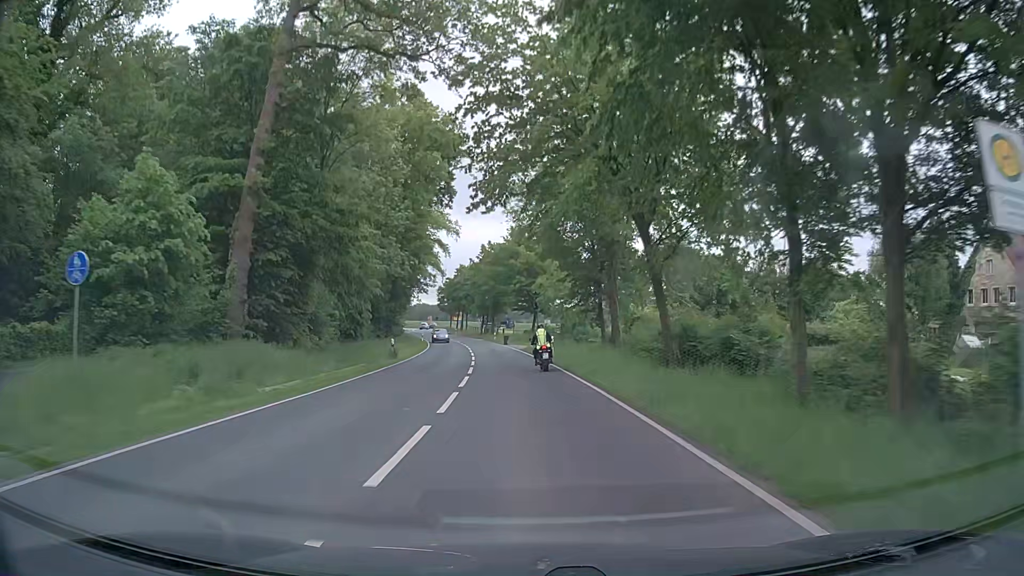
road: secondary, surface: asphalt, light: Day
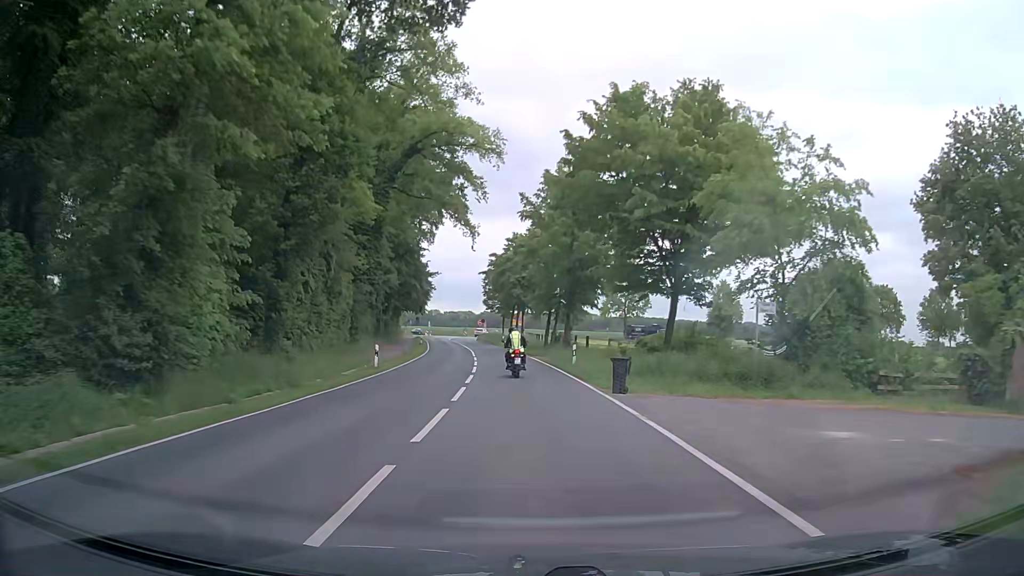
(-2.4, +46.9) m; -6°
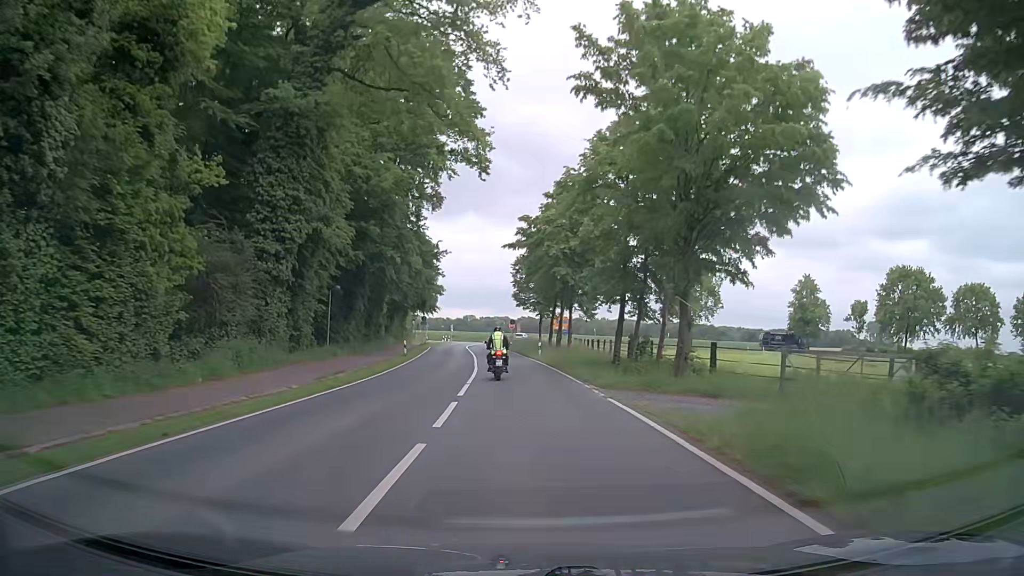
(-0.7, +26.0) m; -3°
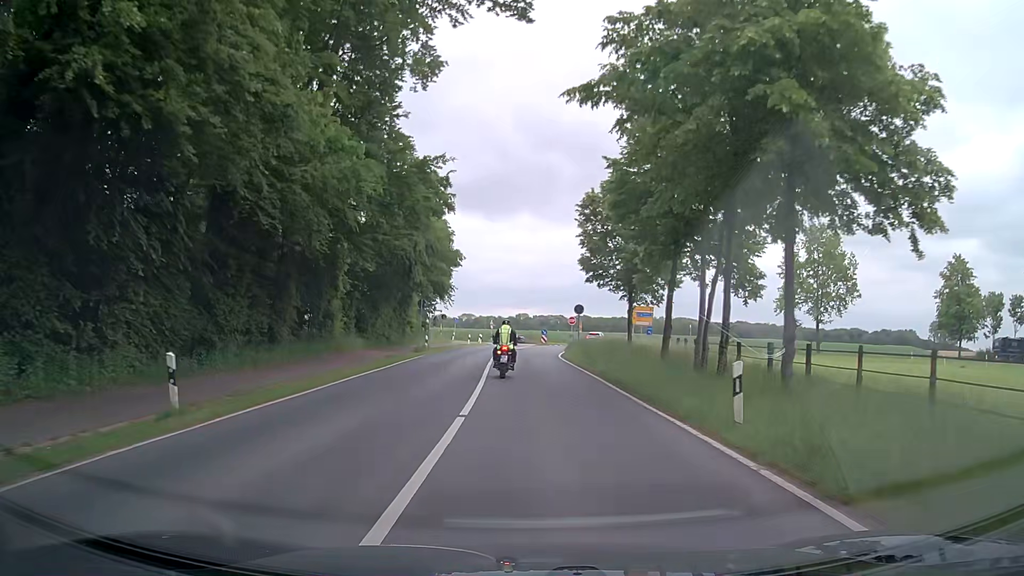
(-1.3, +31.5) m; -5°
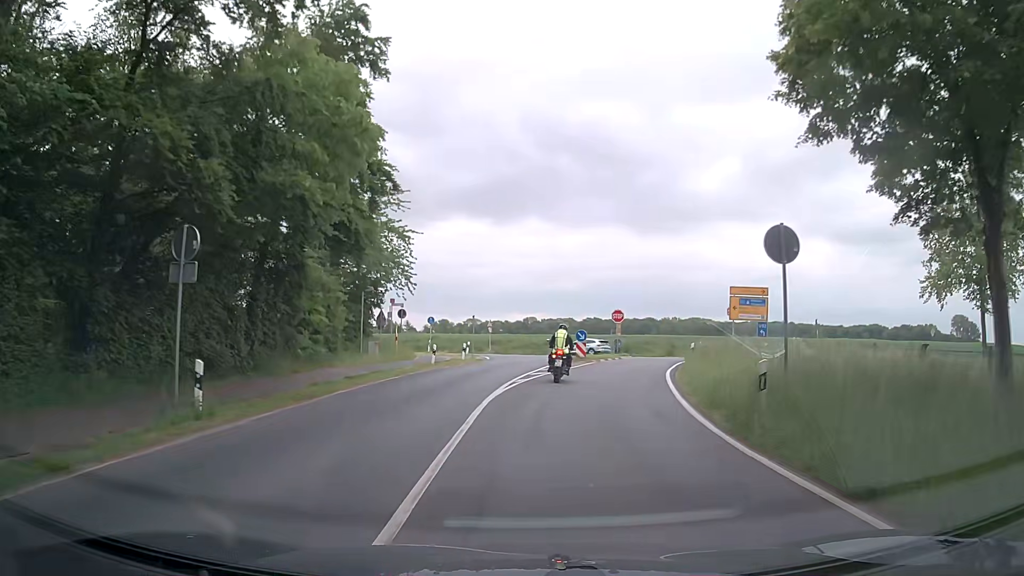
(-0.4, +30.7) m; 0°
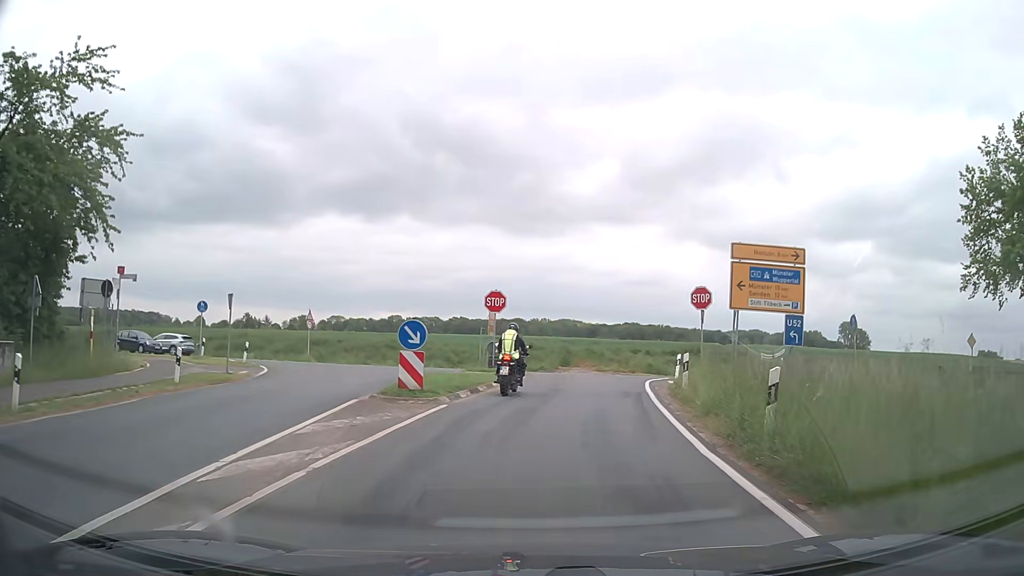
(+1.8, +20.5) m; +11°
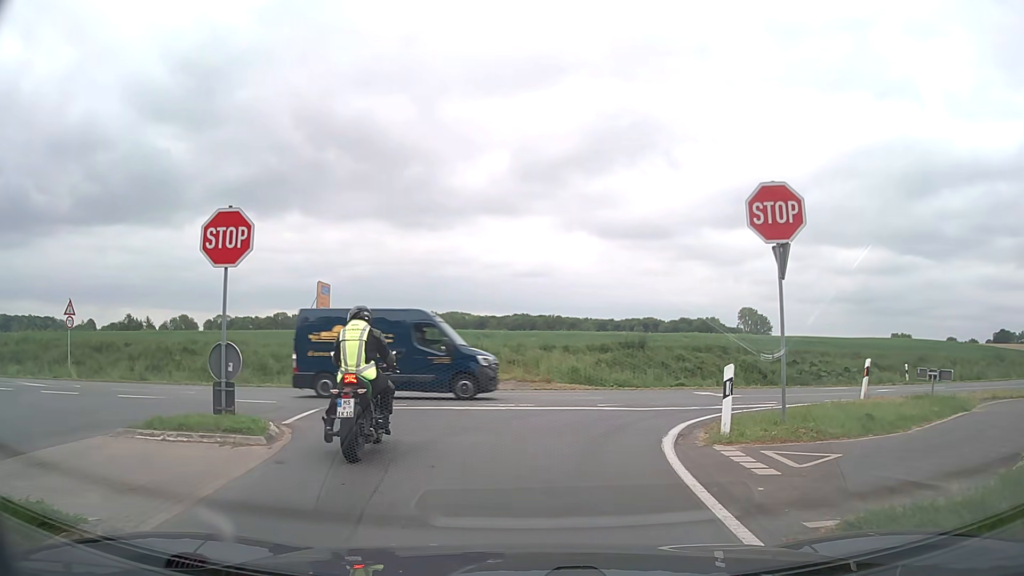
(+1.4, +16.8) m; +9°
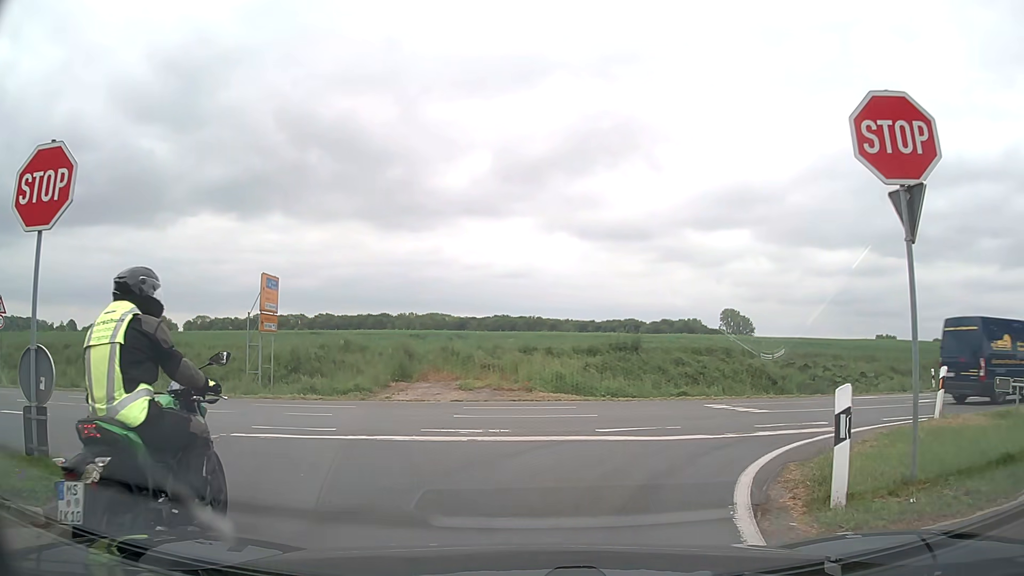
(+0.1, +4.1) m; +3°
(-1, +10) (-8, +17) (-17, +20) (-27, +20) (-37, +19) (-47, +19) (-57, +19) (-67, +19) (-77, +19) (-87, +20) m
